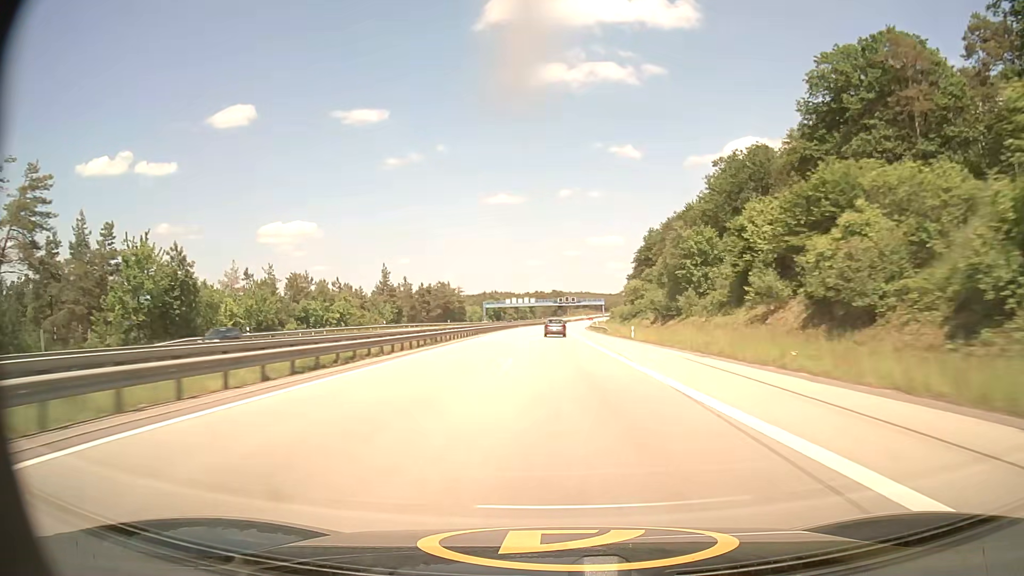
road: motorway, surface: asphalt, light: Day
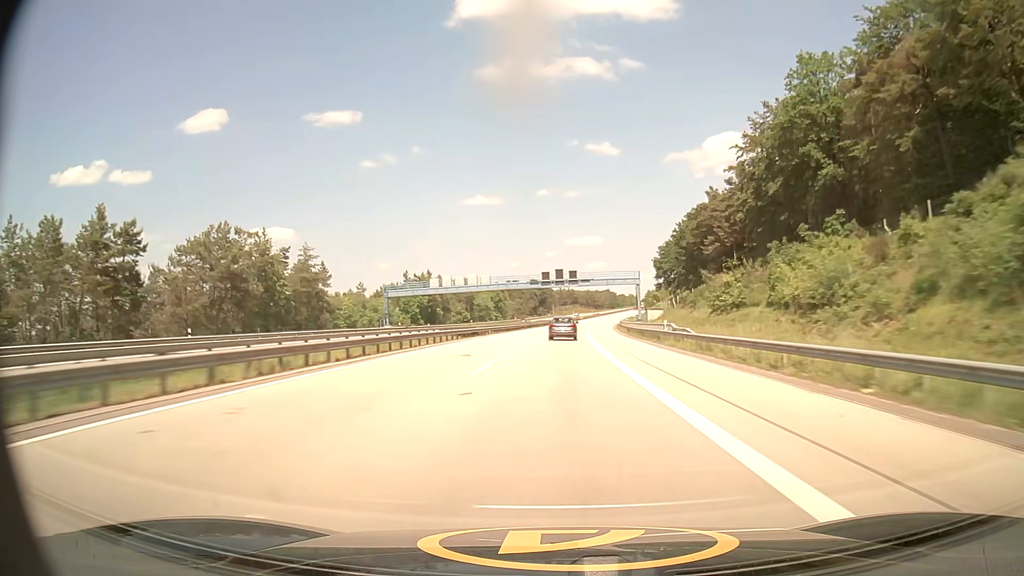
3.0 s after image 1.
(+0.6, +110.9) m; +2°
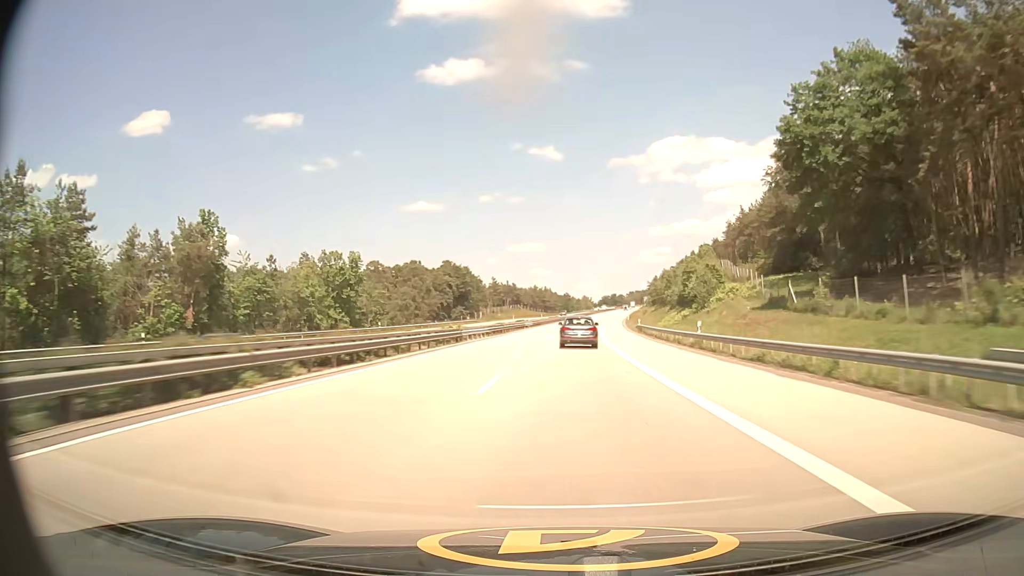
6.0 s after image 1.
(+4.2, +110.4) m; +5°
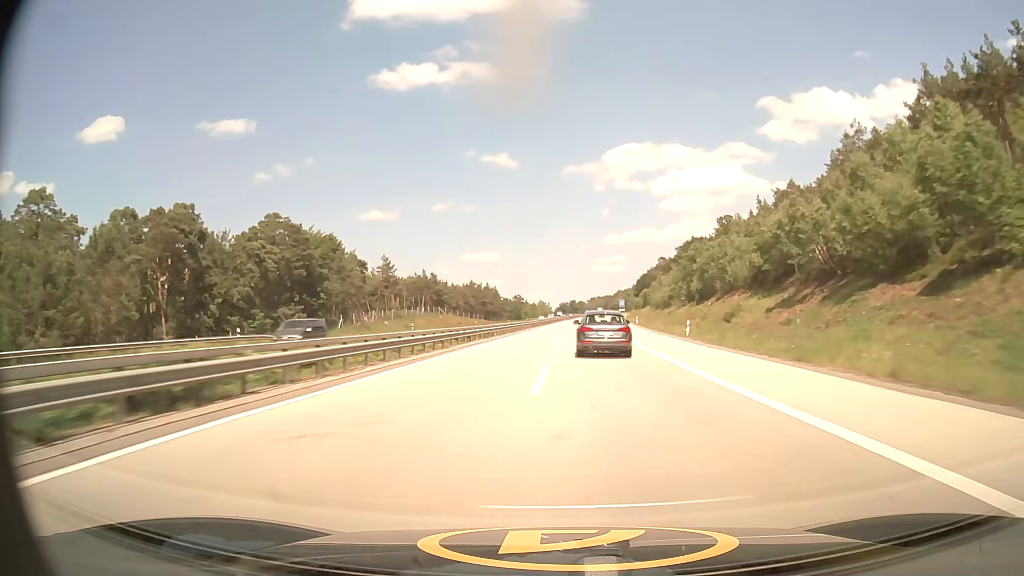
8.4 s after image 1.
(+3.2, +89.2) m; +4°
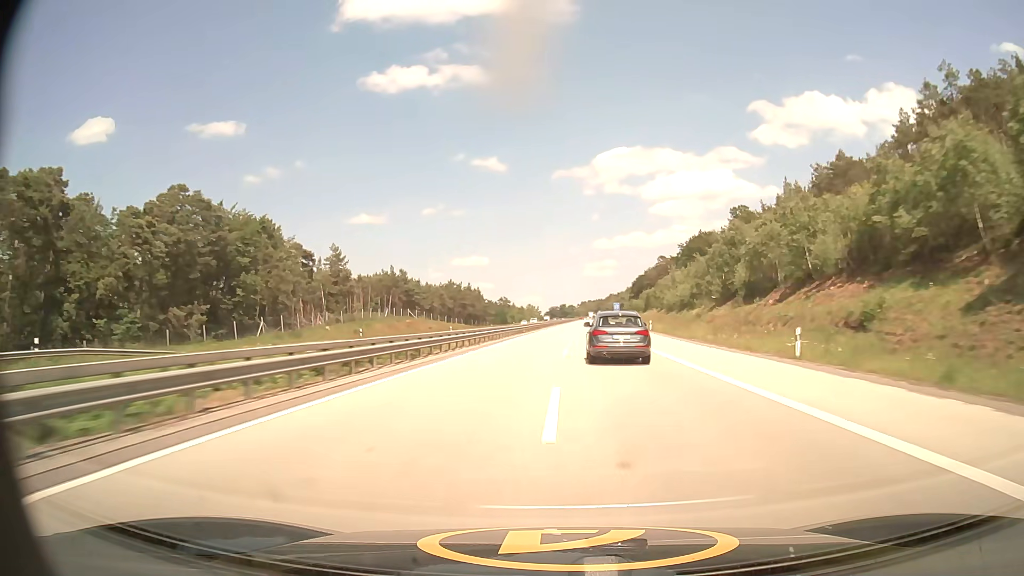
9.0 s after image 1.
(+0.2, +22.3) m; +1°
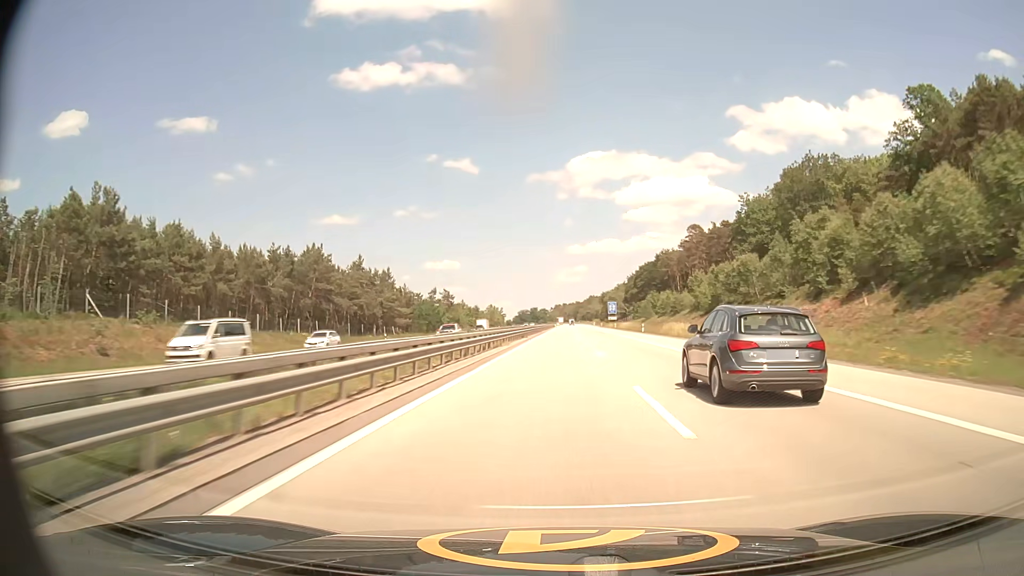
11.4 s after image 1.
(+2.0, +89.0) m; +2°
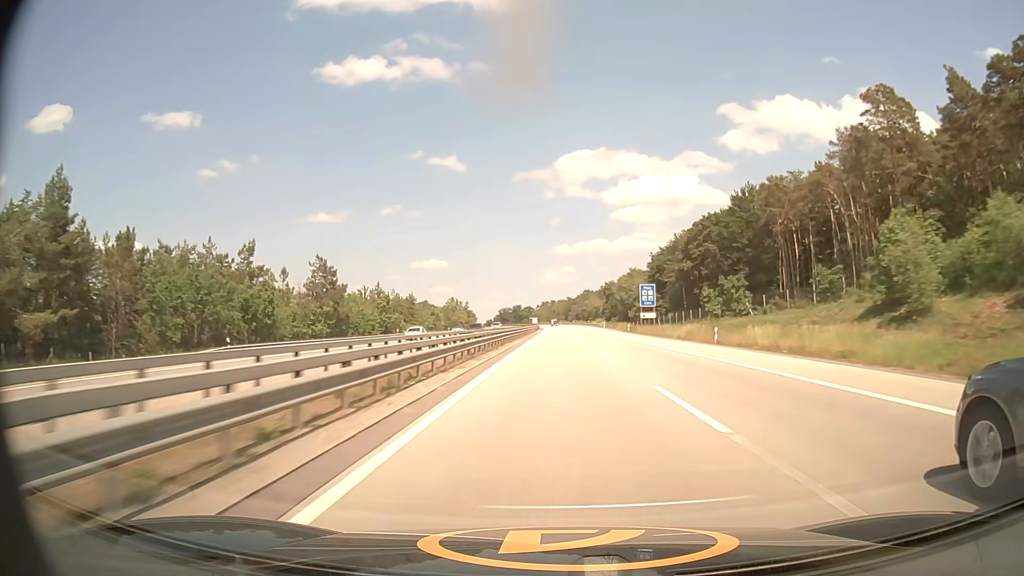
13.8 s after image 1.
(+1.2, +89.0) m; +1°
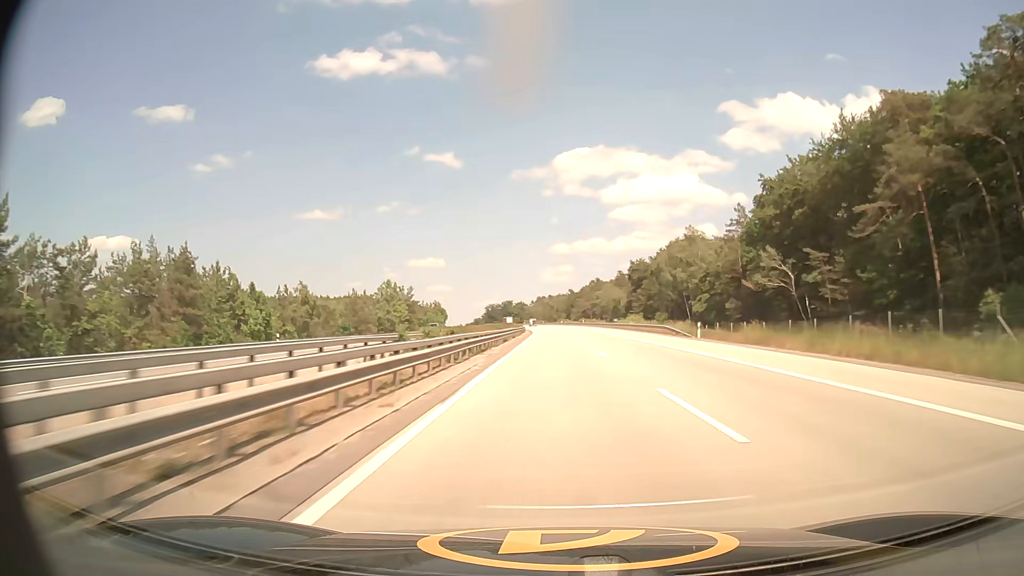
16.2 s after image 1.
(+0.1, +89.8) m; 0°
(0, +10) (0, +20) (0, +30) (0, +40) (0, +50) (0, +60) (0, +70) (-1, +80) (-1, +90) (-1, +100) m
